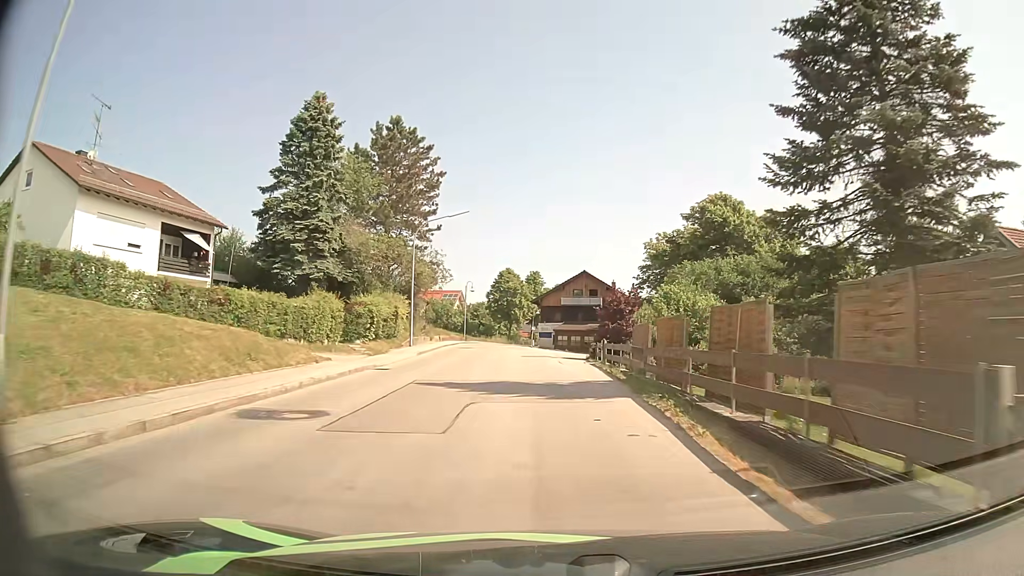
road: secondary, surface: asphalt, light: Day
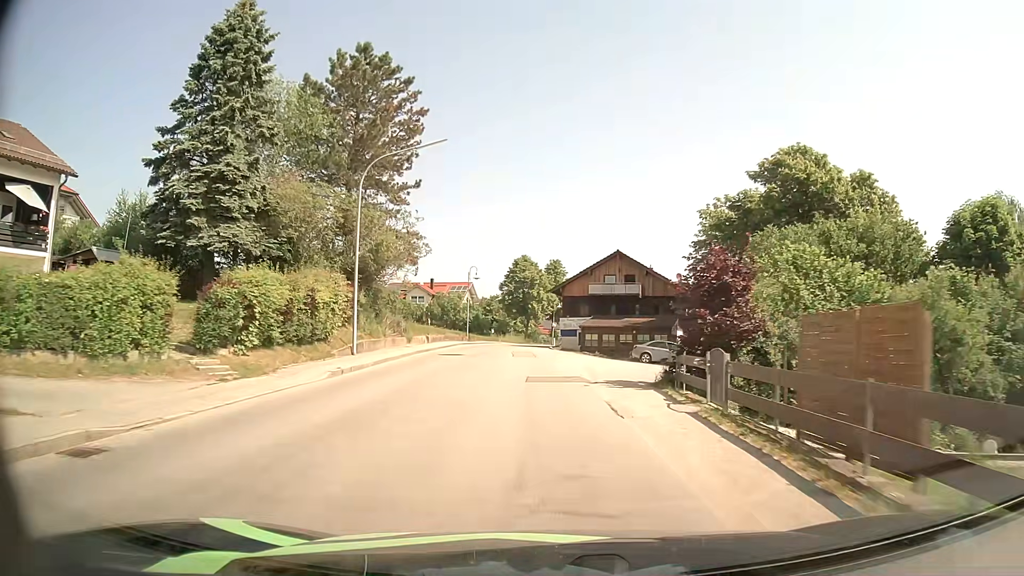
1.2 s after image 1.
(-0.2, +16.1) m; -2°
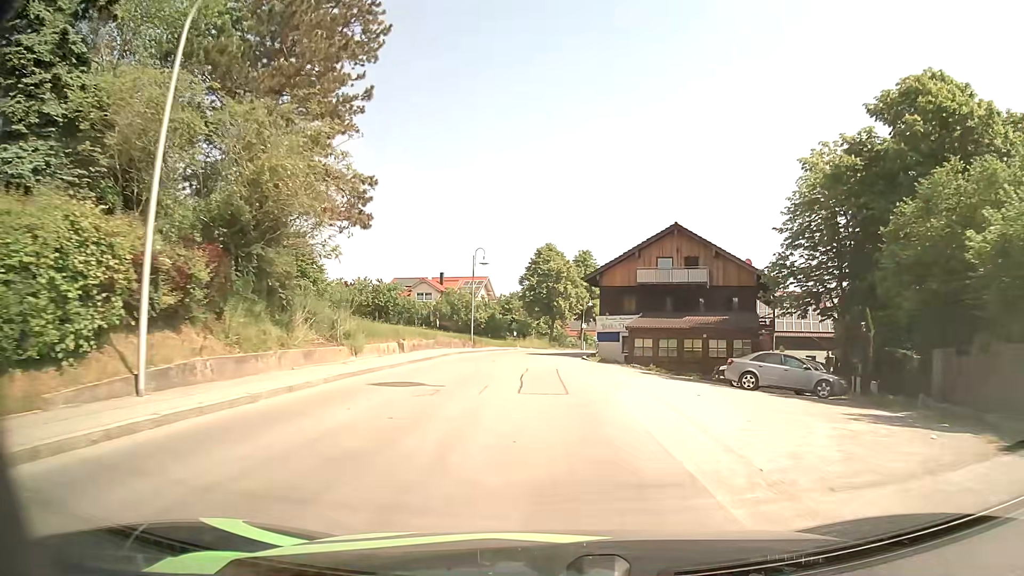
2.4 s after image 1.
(-0.3, +15.9) m; -2°
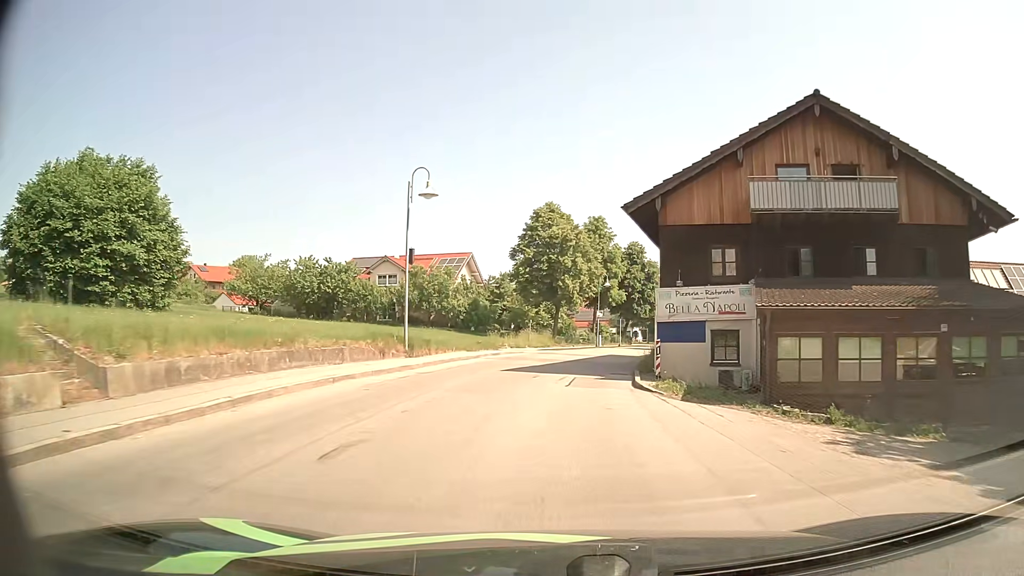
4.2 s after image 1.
(-0.1, +22.9) m; 0°
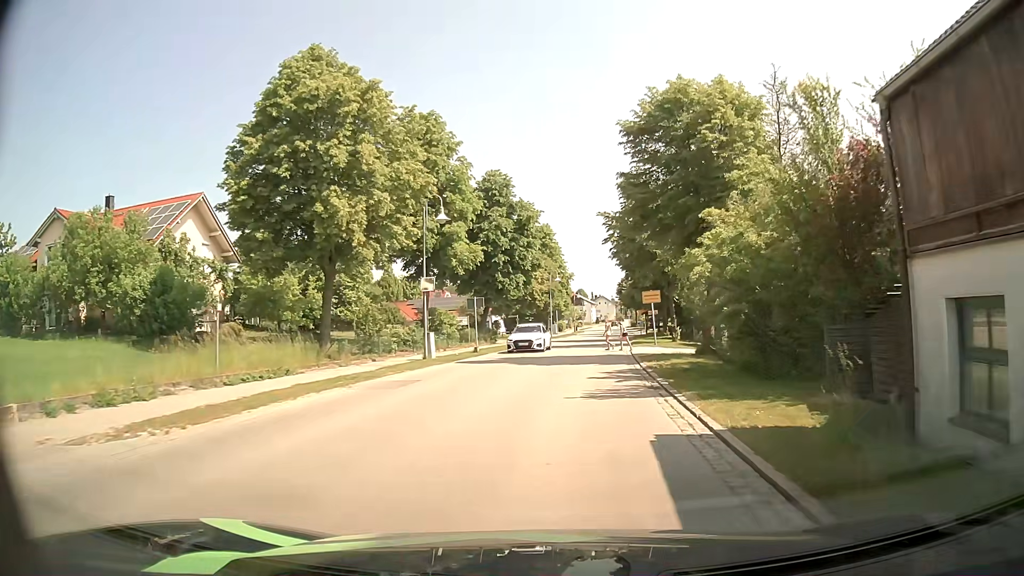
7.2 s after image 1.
(+3.2, +35.6) m; +12°
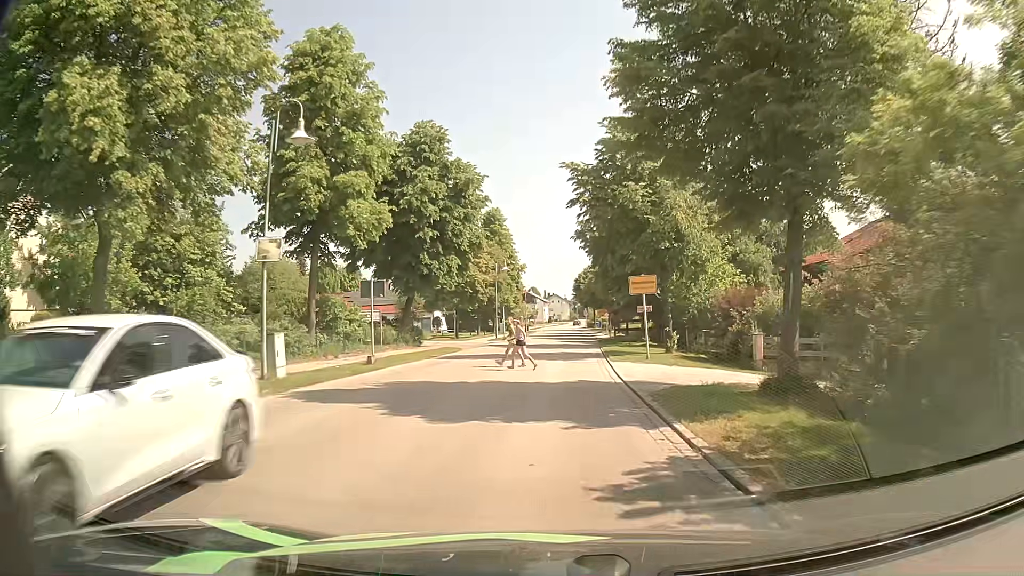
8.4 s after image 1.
(+0.5, +12.4) m; +4°
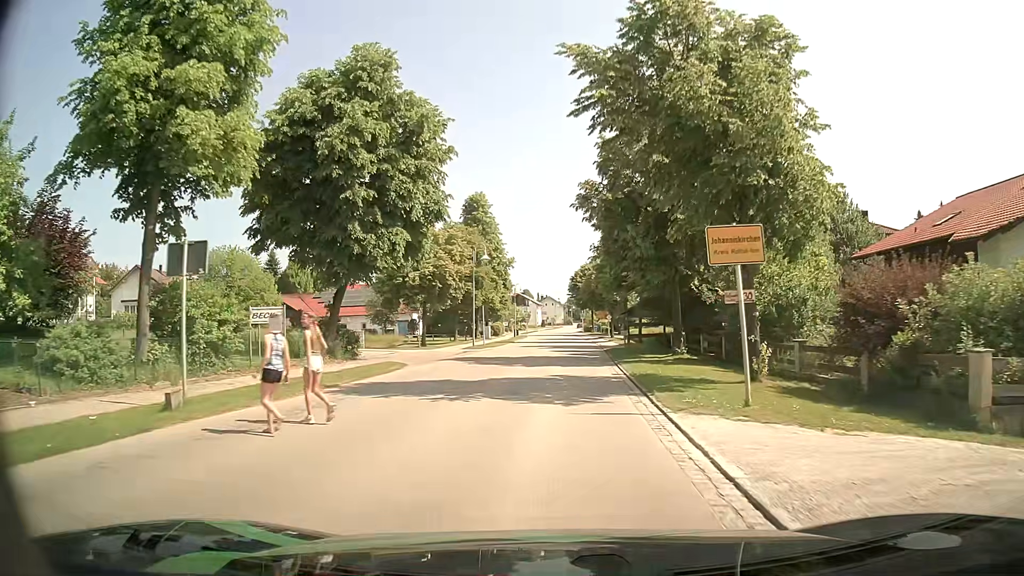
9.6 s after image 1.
(+0.1, +12.4) m; +1°
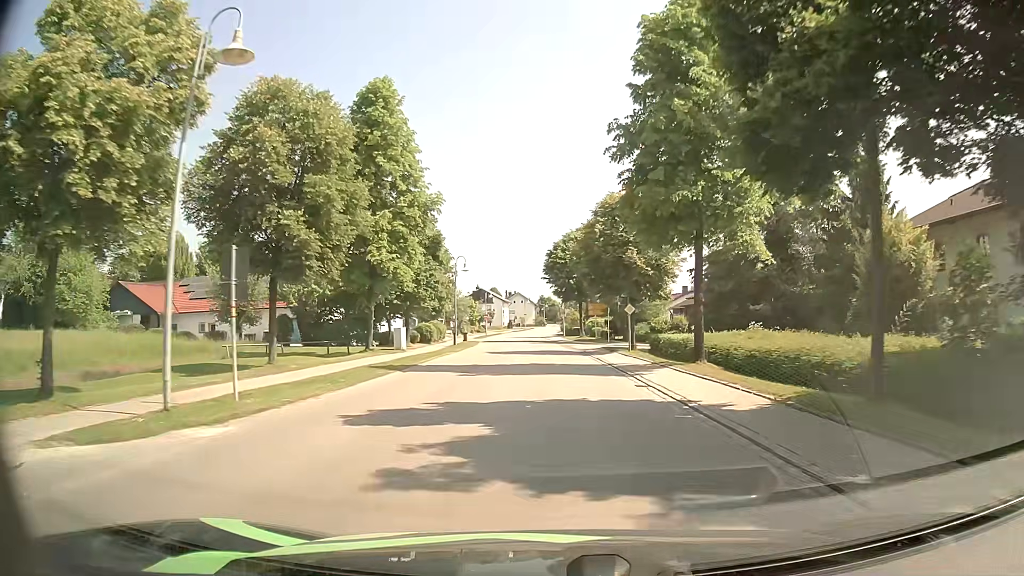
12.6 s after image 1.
(+0.4, +35.8) m; +2°
(0, +10) (0, +20) (0, +30) (0, +40) (-1, +50) (-1, +60) (-2, +70) (-2, +80) (-3, +90) (-3, +100) m
